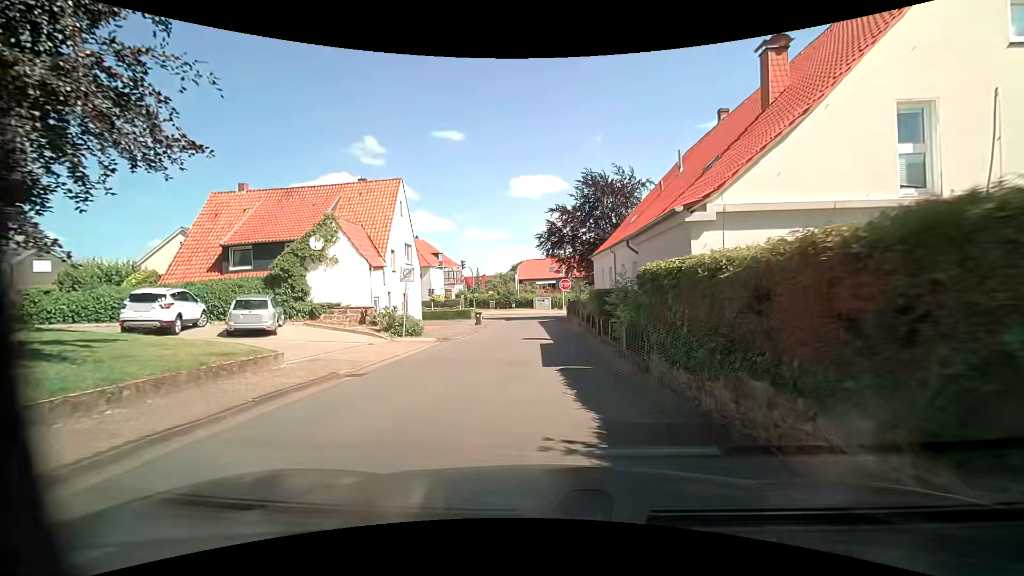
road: residential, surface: asphalt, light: Day
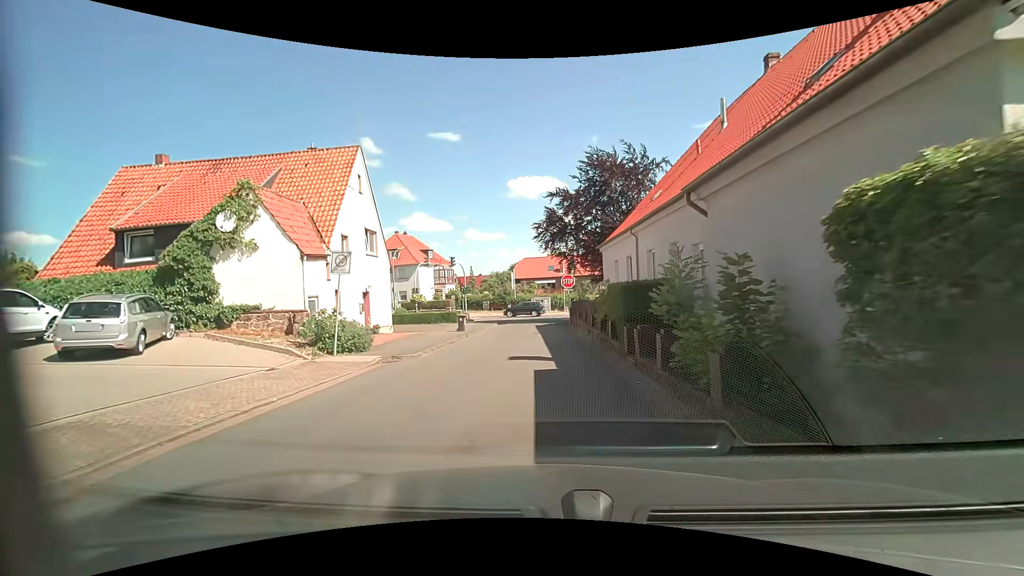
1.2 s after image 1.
(0.0, +6.6) m; 0°
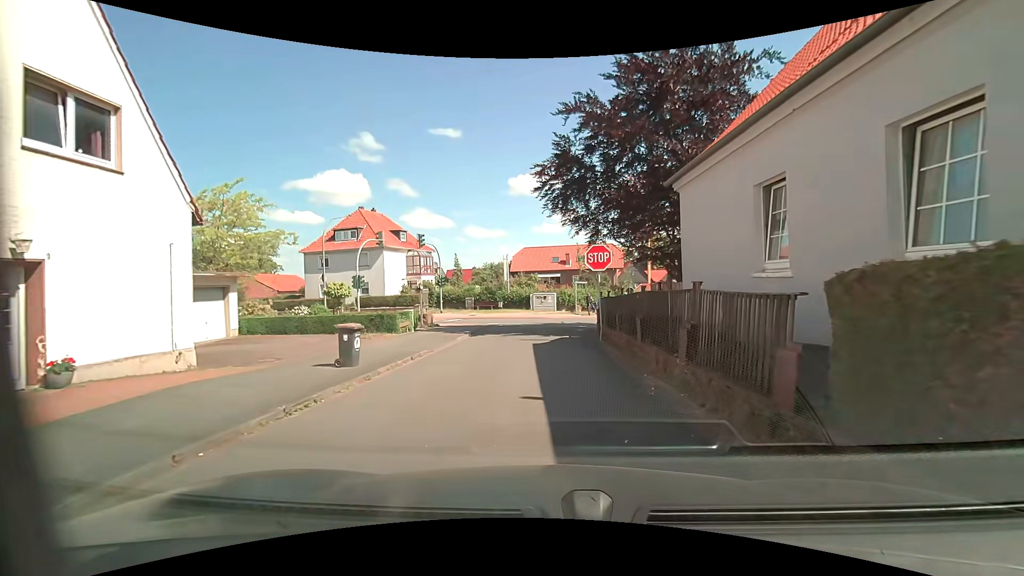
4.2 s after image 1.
(-0.3, +16.4) m; 0°
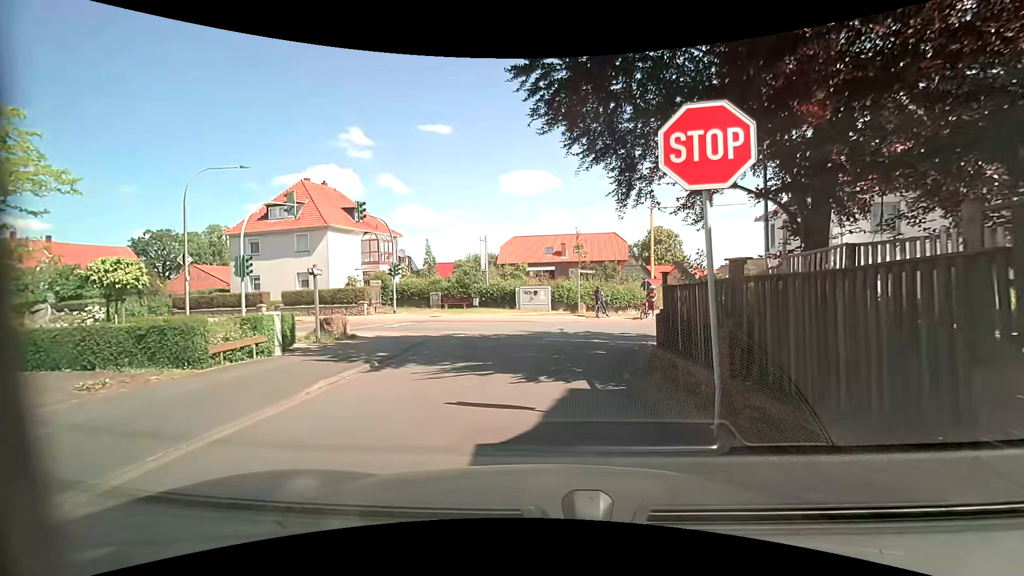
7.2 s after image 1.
(-0.1, +11.8) m; +1°
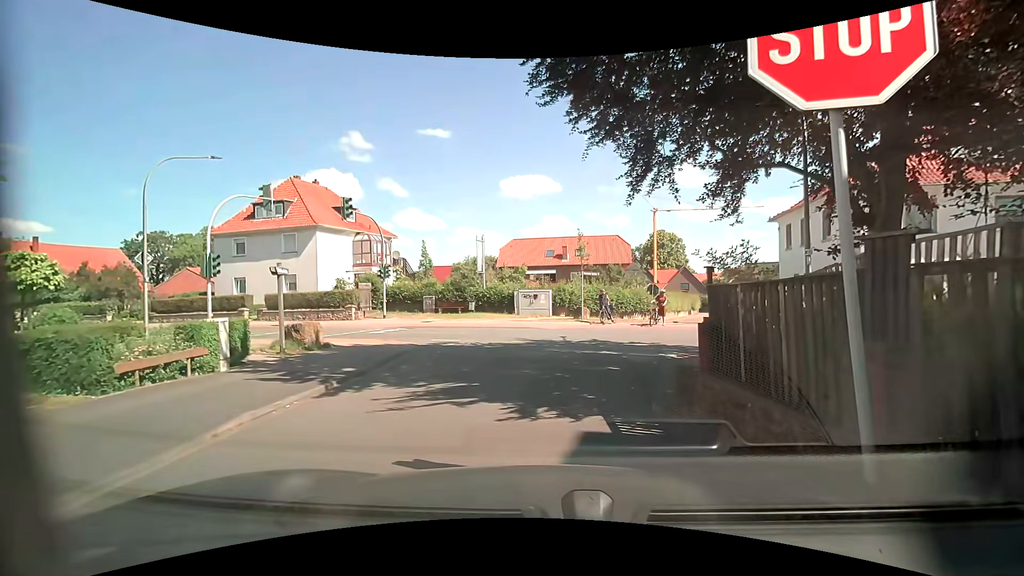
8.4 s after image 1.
(0.0, +2.2) m; -1°
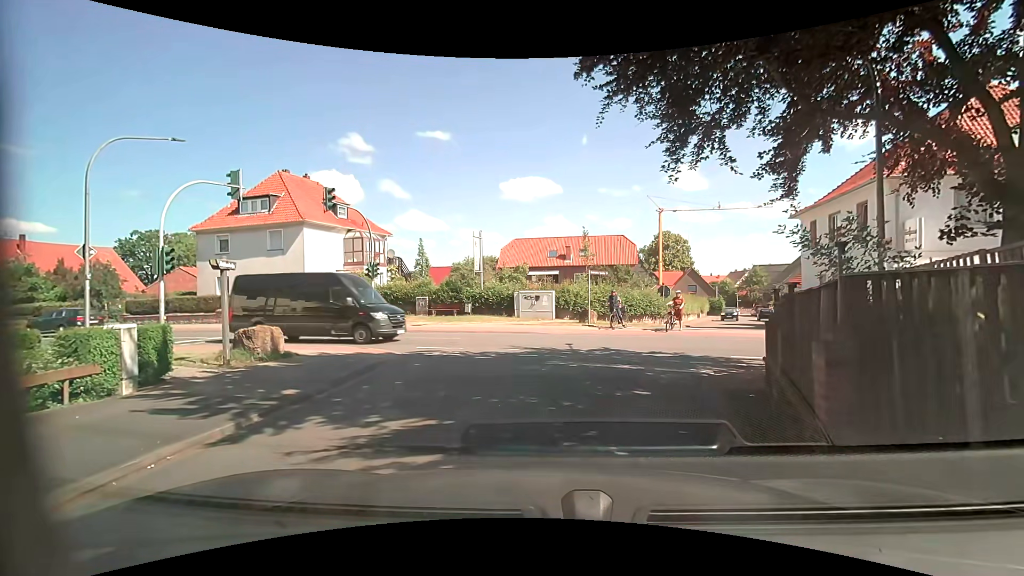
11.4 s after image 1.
(0.0, +2.6) m; 0°
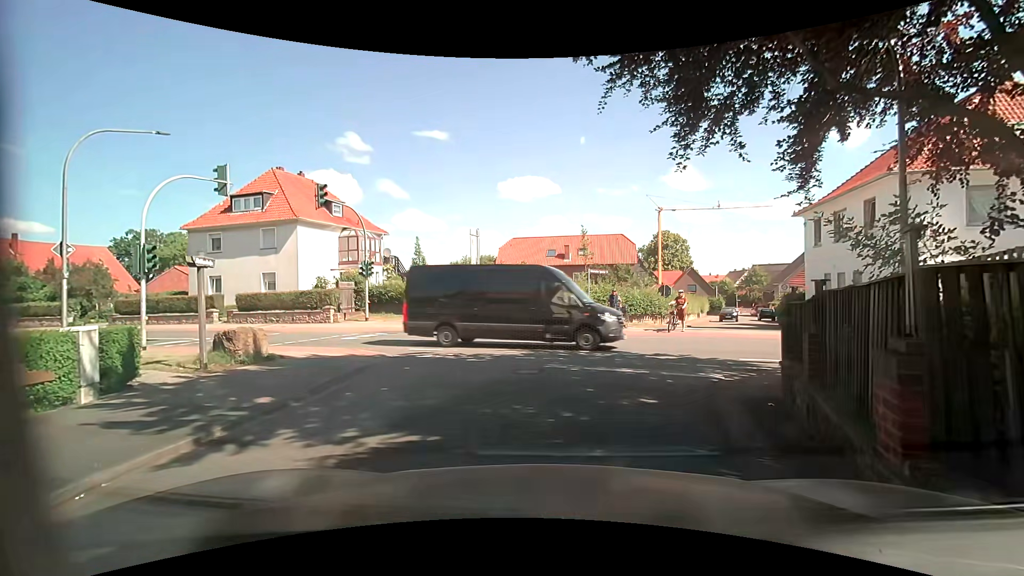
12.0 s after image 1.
(0.0, +0.7) m; -2°
